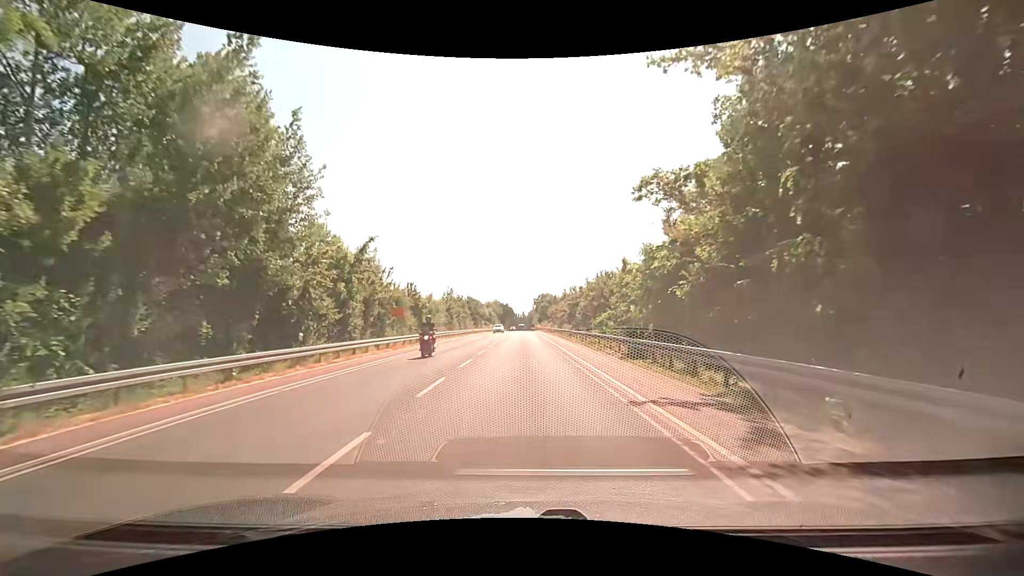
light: Day
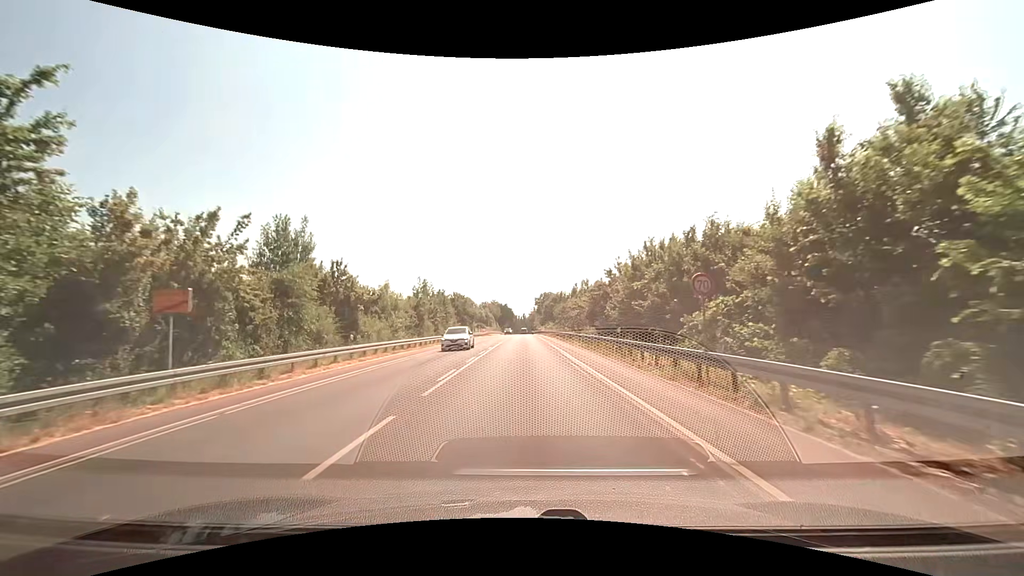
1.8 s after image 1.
(-0.1, +22.6) m; 0°
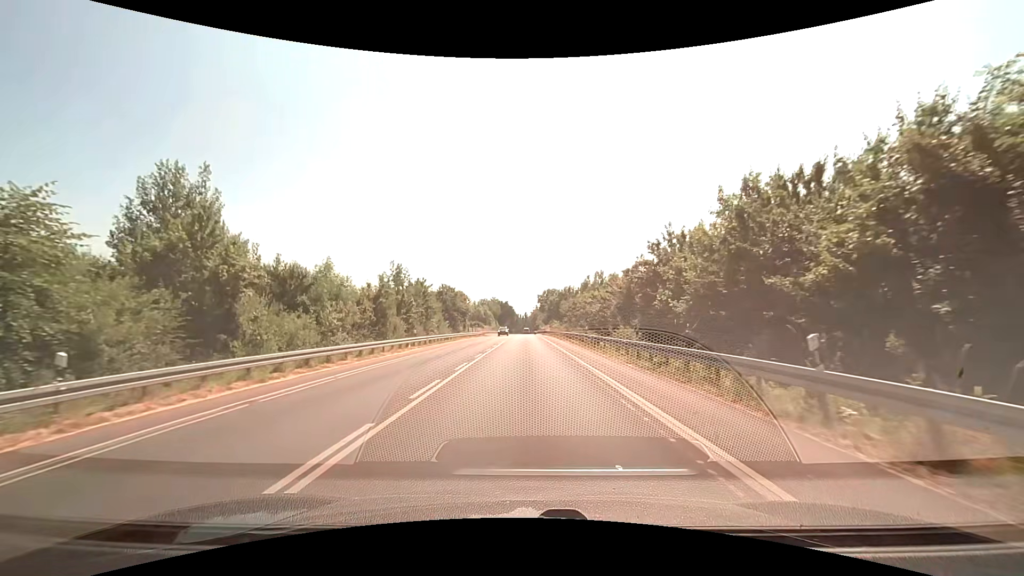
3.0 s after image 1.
(-0.1, +15.1) m; 0°
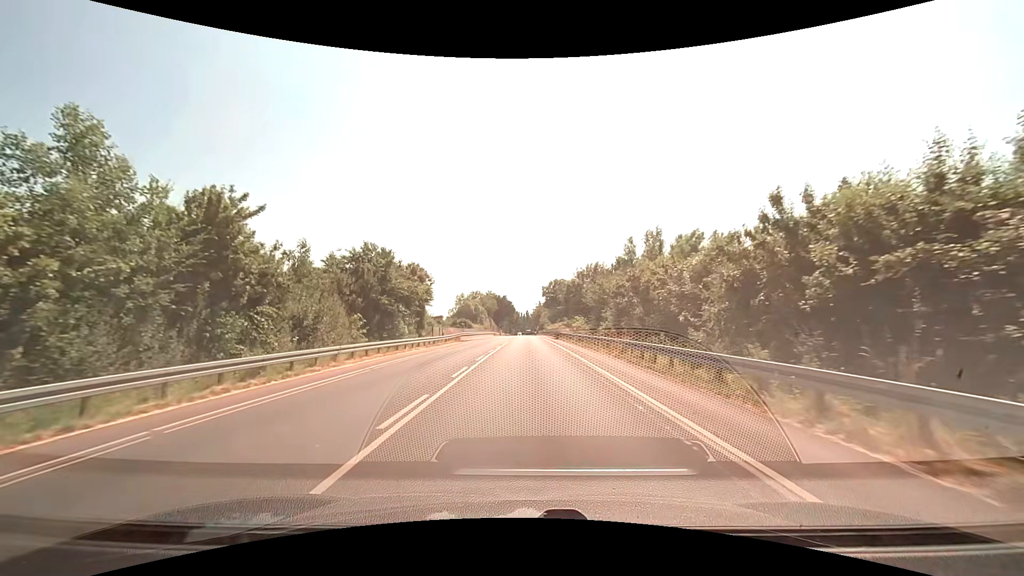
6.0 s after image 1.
(0.0, +37.9) m; 0°
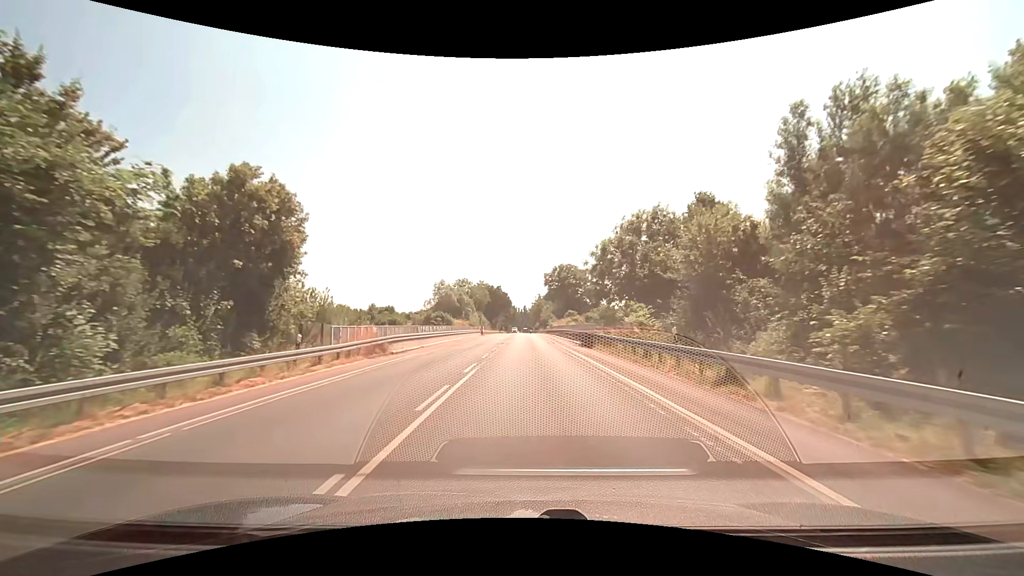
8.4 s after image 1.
(-0.1, +30.5) m; 0°
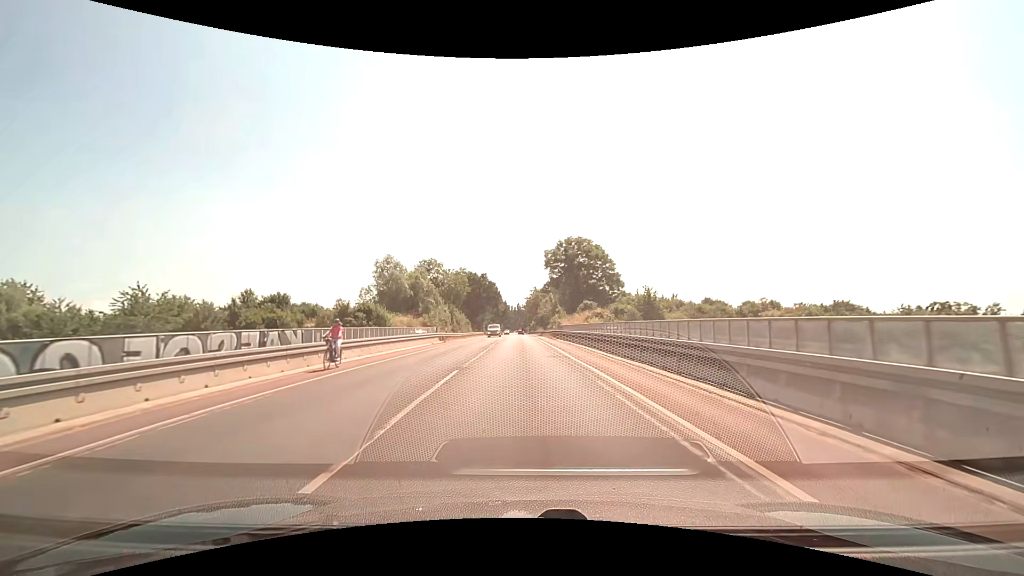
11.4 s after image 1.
(+0.2, +38.5) m; +1°
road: secondary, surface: asphalt
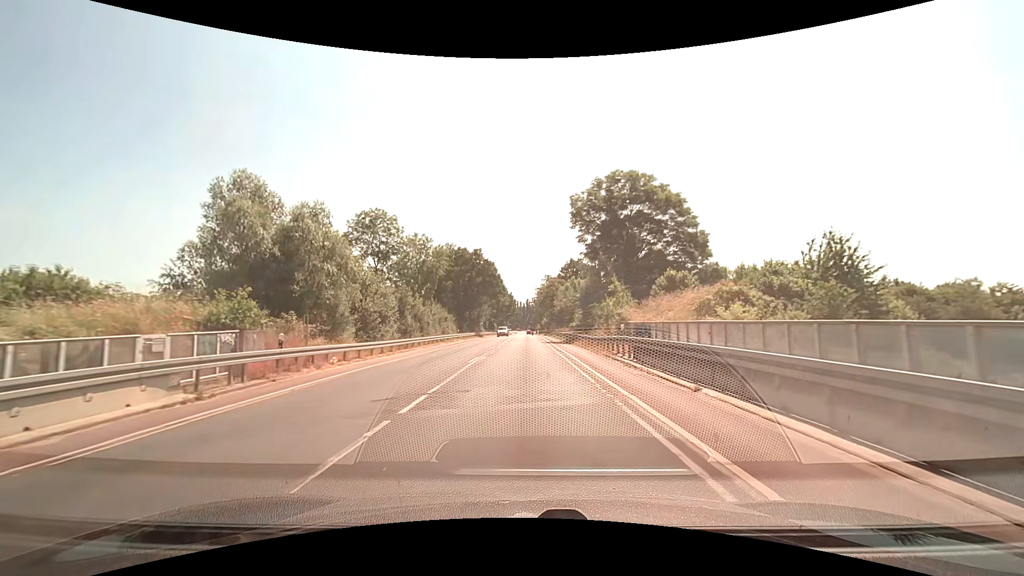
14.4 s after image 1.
(-0.2, +38.8) m; -1°
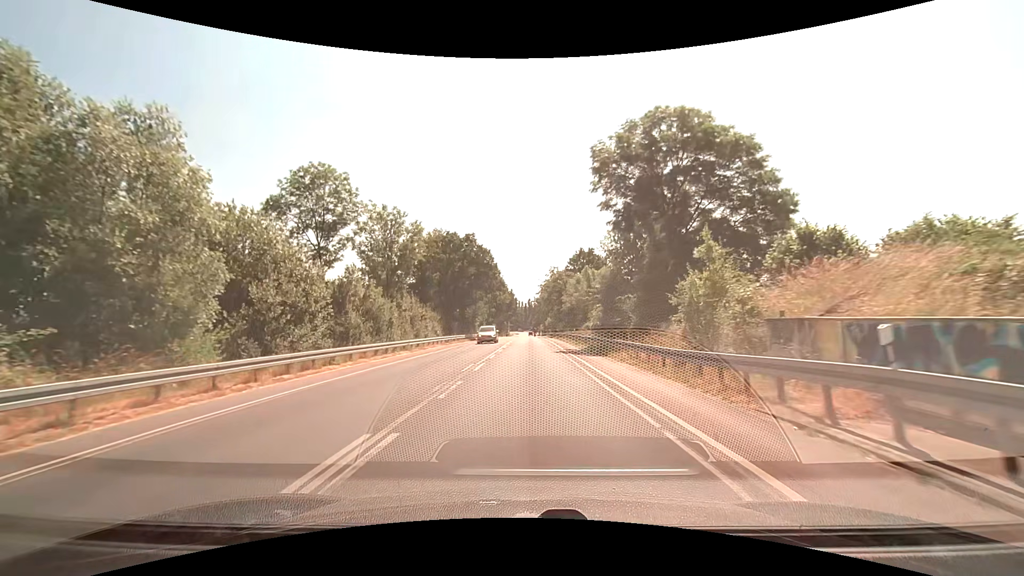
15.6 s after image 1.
(-0.1, +15.6) m; 0°
(0, +10) (0, +20) (0, +30) (0, +40) (0, +50) (+1, +60) (+1, +70) (+1, +80) (+1, +90) (+1, +100) m
